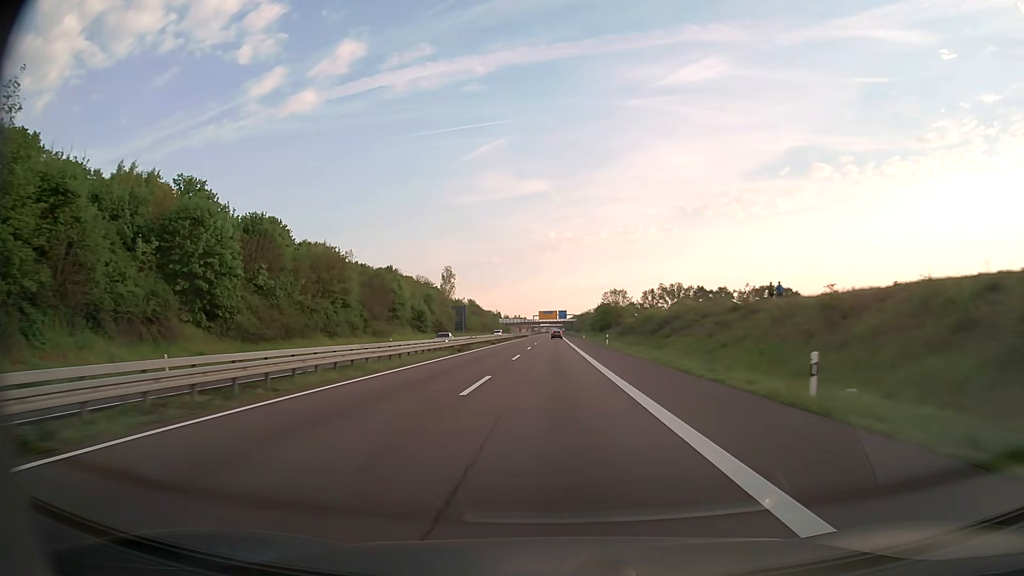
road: trunk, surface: asphalt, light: Day
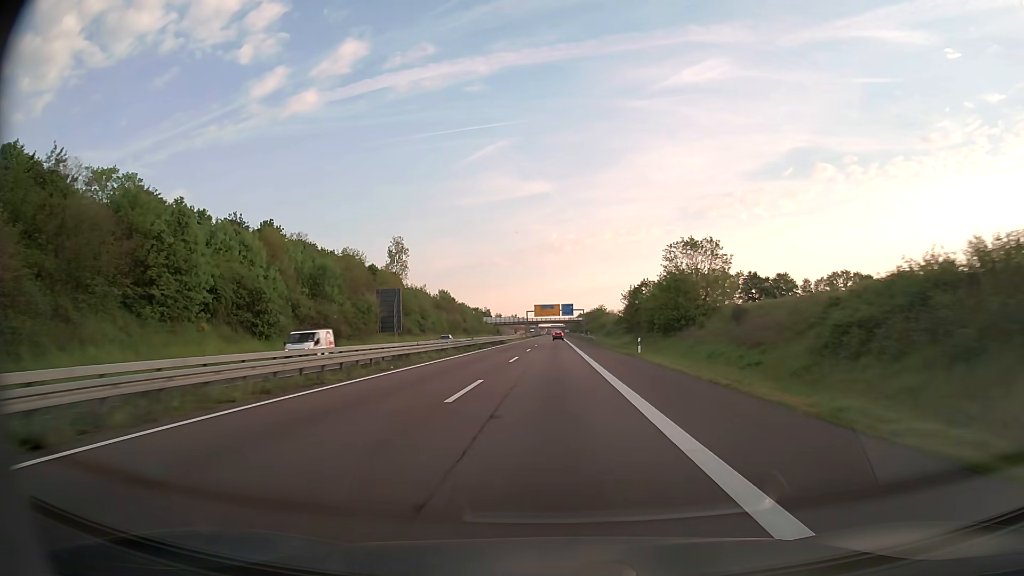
(+0.1, +73.2) m; 0°
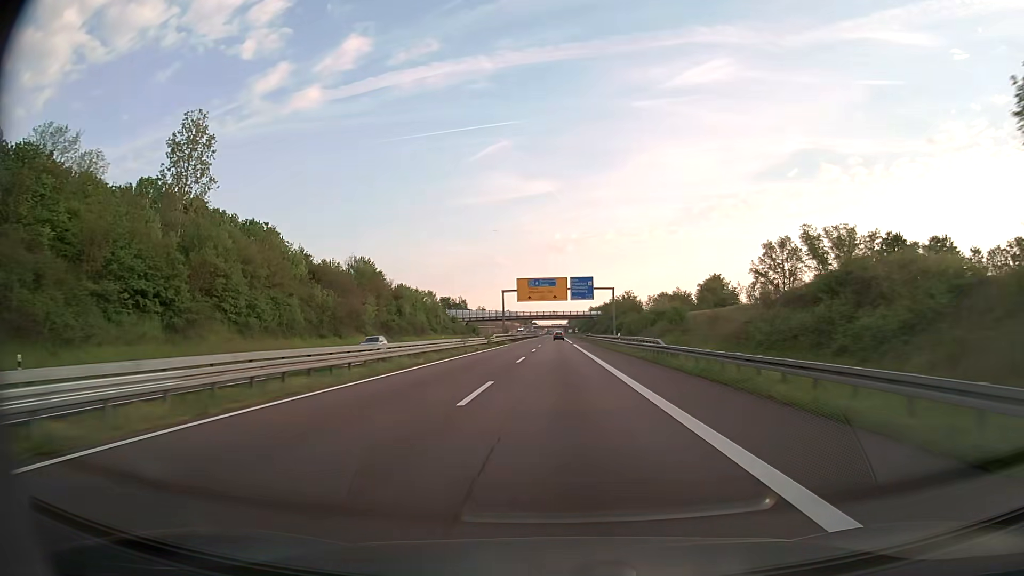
(-0.3, +90.5) m; 0°
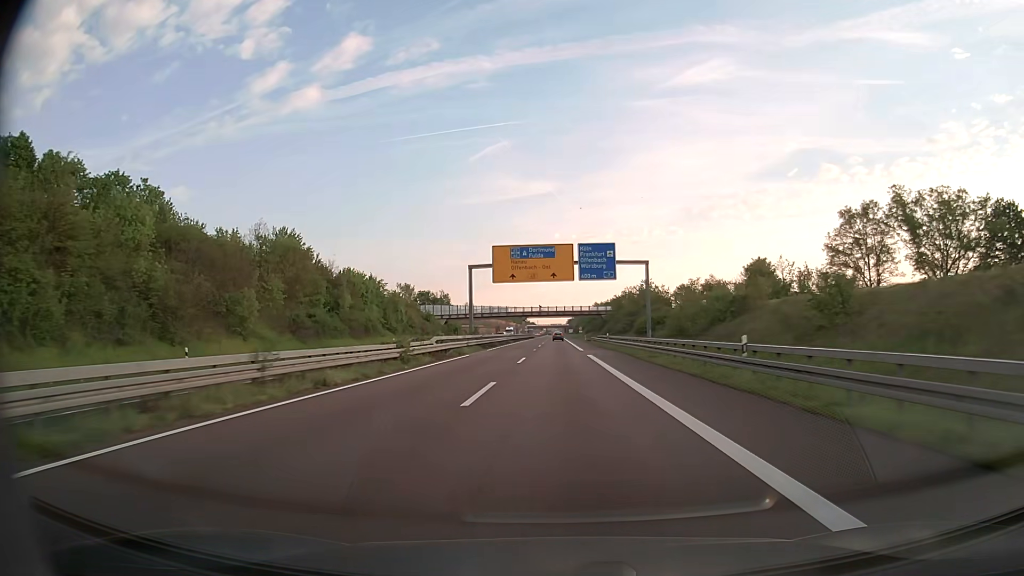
(+0.1, +35.9) m; 0°
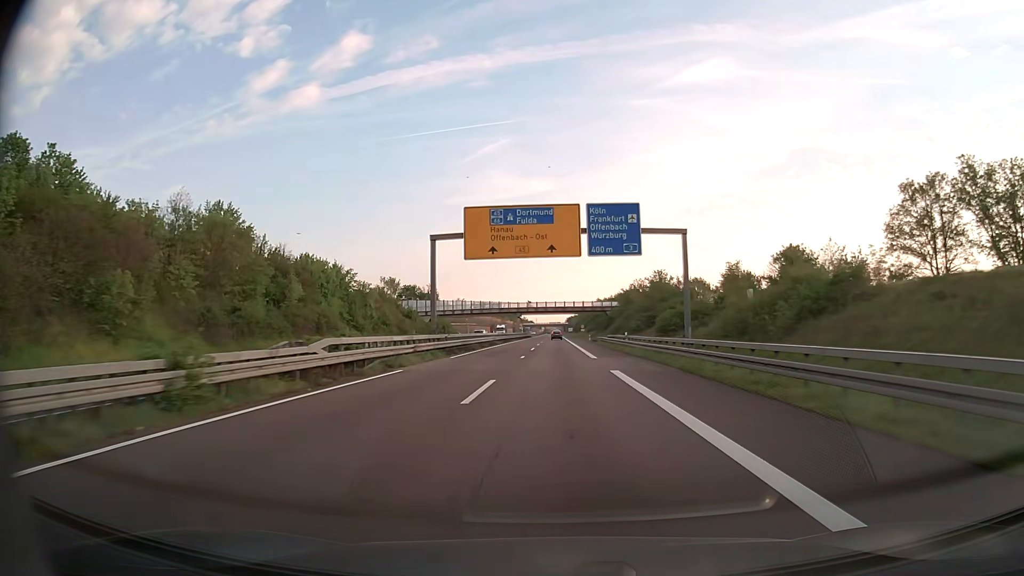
(0.0, +17.9) m; 0°
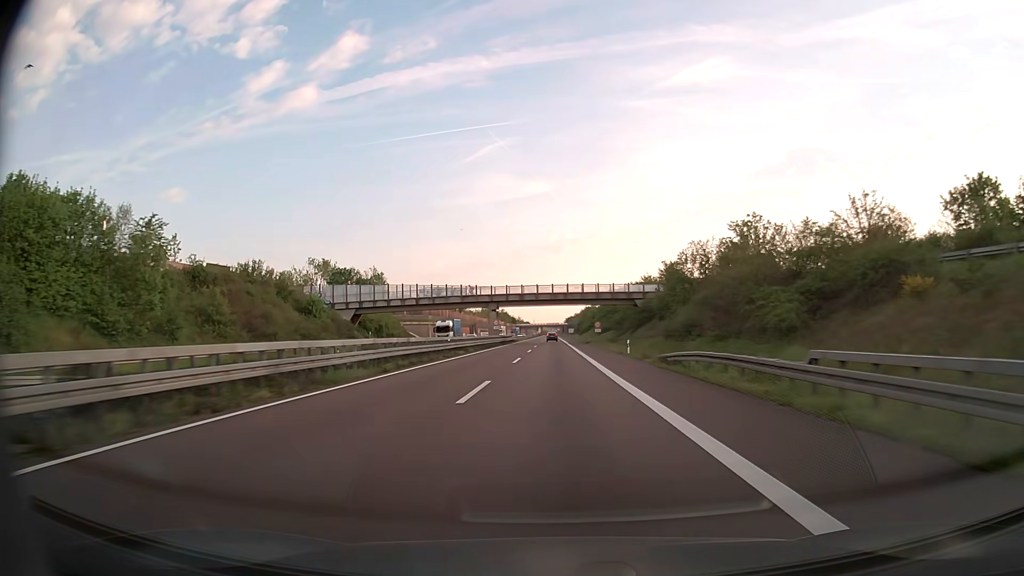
(+0.1, +53.5) m; 0°
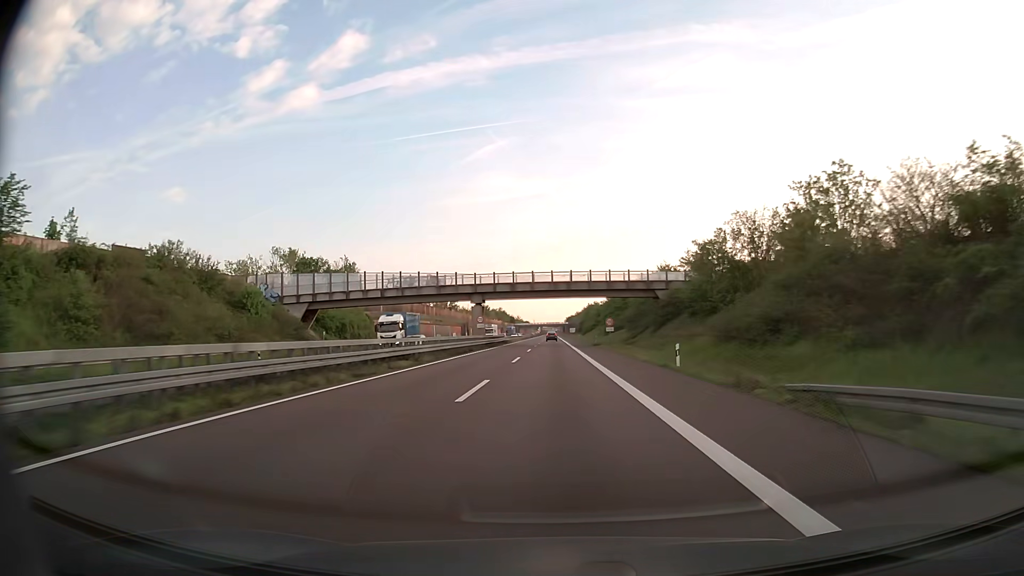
(0.0, +17.8) m; 0°
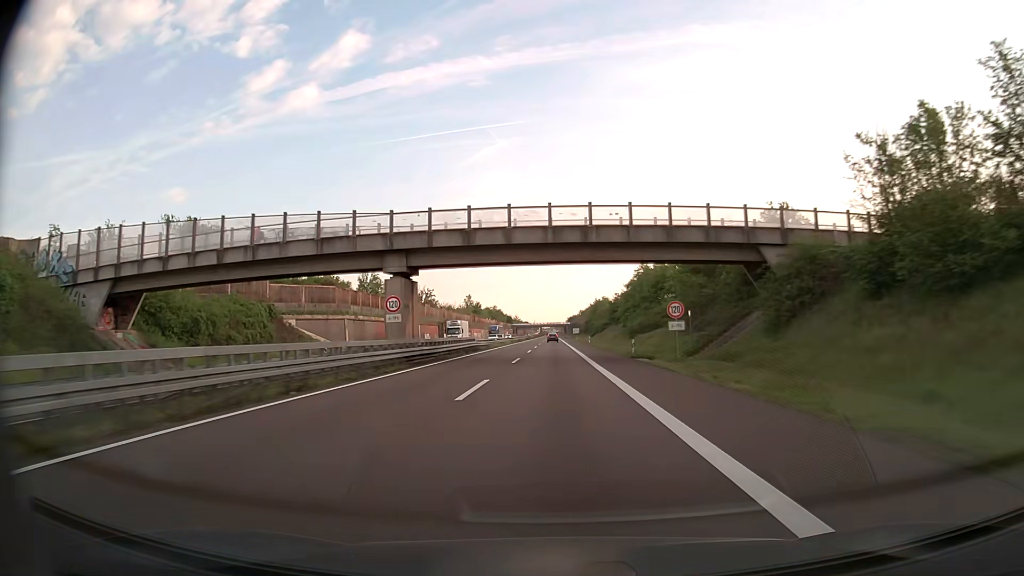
(-0.1, +35.6) m; 0°
(0, +10) (0, +20) (0, +30) (0, +40) (0, +50) (0, +60) (0, +70) (0, +80) (0, +90) (0, +100) m
